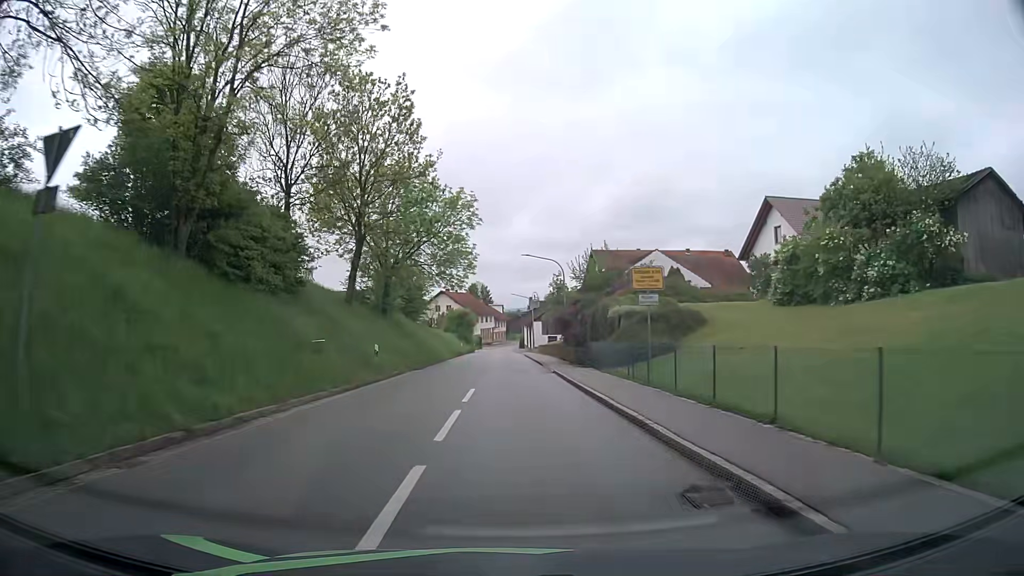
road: tertiary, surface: asphalt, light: Day
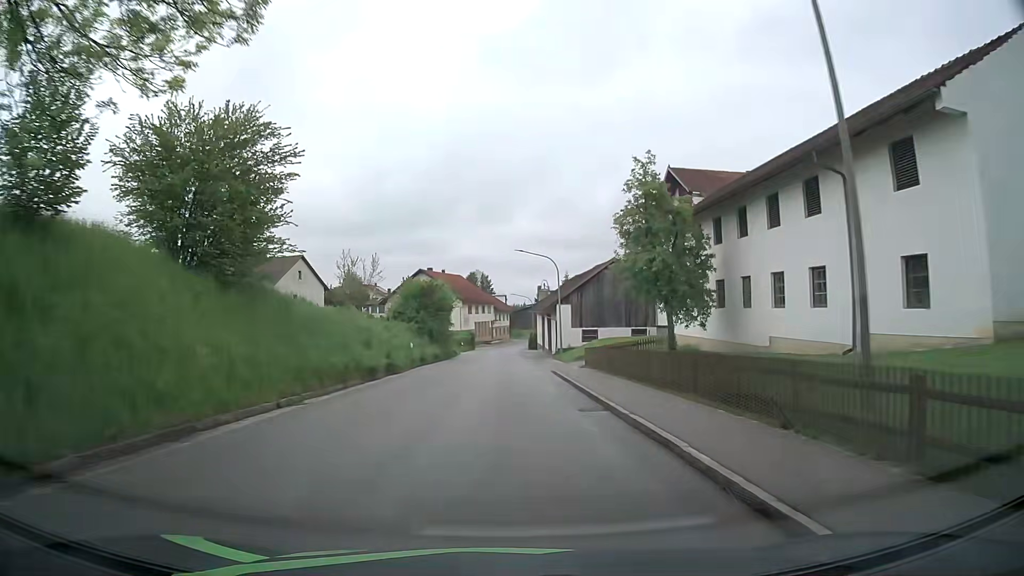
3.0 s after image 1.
(+0.1, +41.1) m; 0°
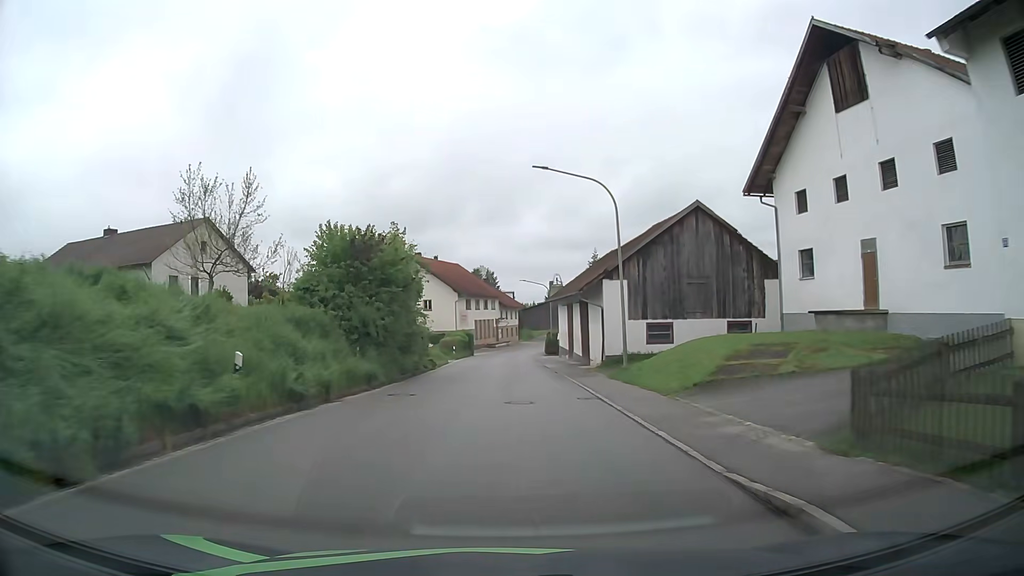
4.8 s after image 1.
(-0.3, +23.5) m; -1°
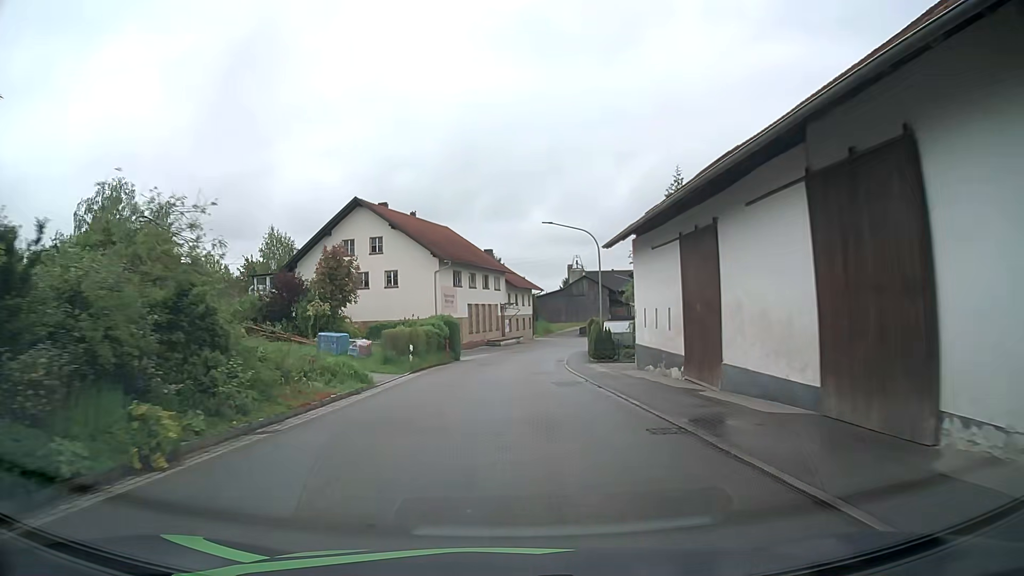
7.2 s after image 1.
(0.0, +31.3) m; 0°
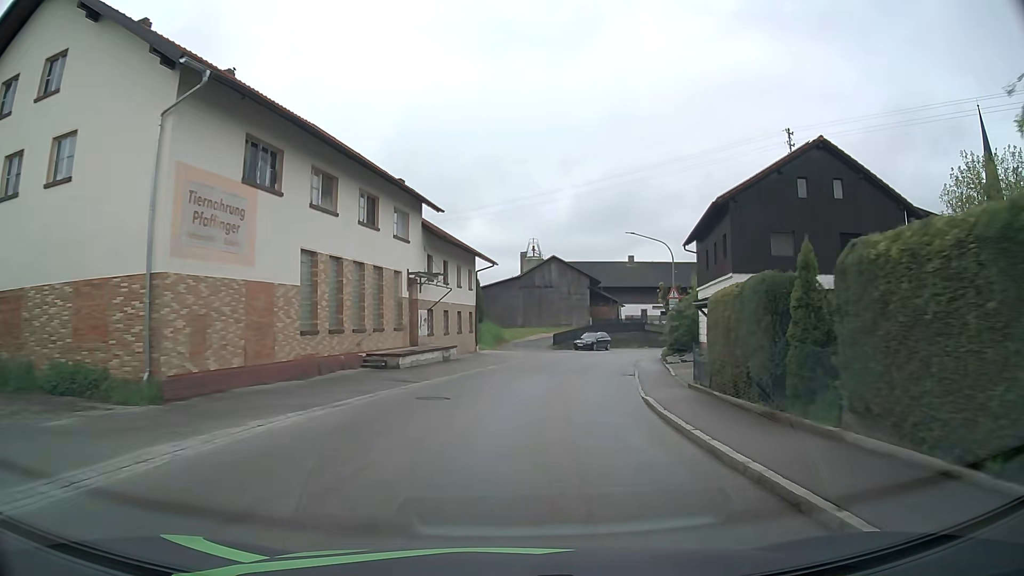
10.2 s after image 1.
(+0.8, +38.0) m; +6°
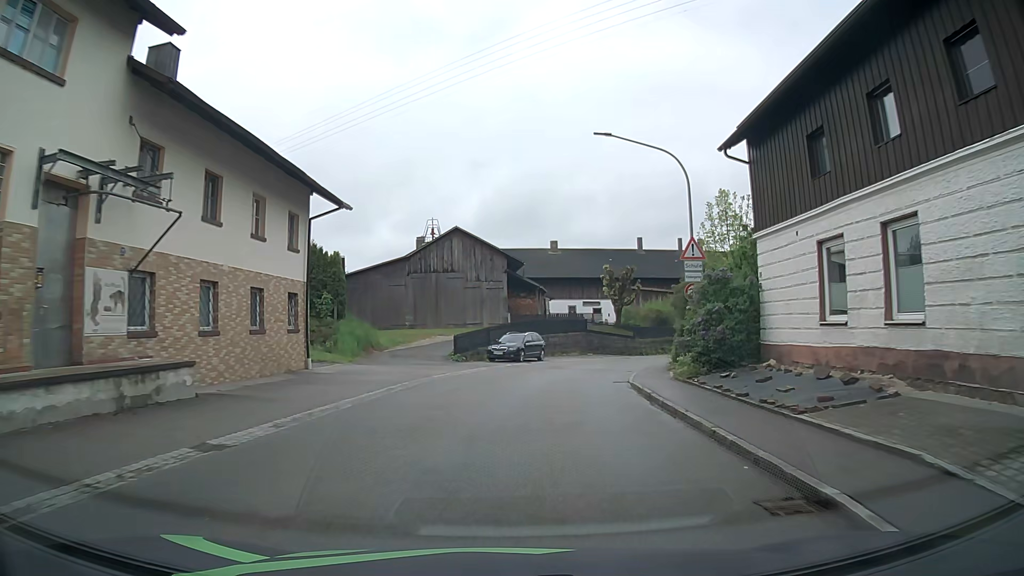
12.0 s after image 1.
(+1.4, +21.2) m; +8°
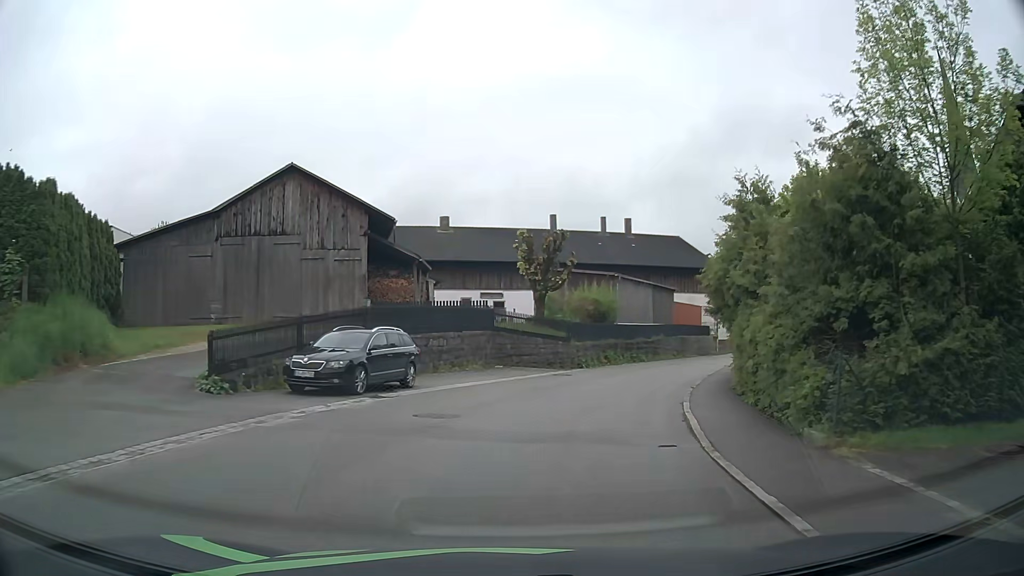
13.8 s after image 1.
(+1.0, +19.0) m; +8°
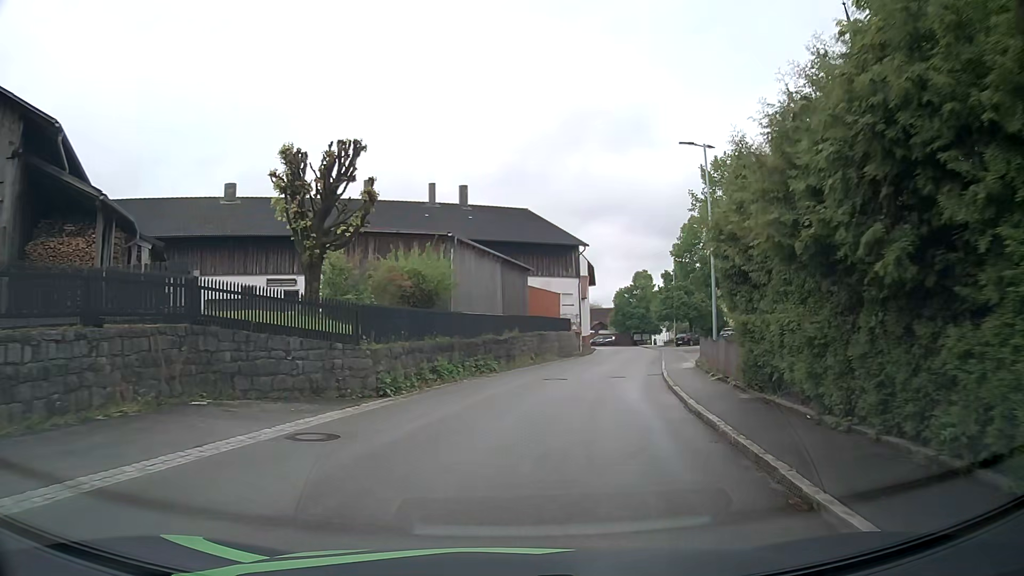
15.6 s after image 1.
(+2.2, +16.2) m; +15°
(+1, +10) (+3, +20) (+5, +30) (+7, +39) (+9, +49) (+12, +59) (+14, +69) (+15, +78) (+16, +88) (+14, +98) m
